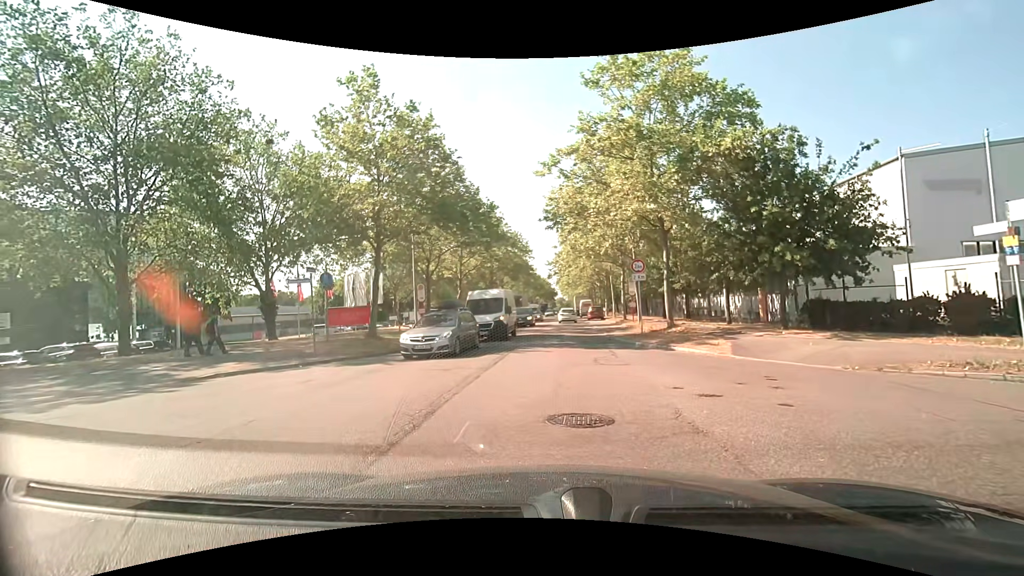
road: tertiary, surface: asphalt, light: Day
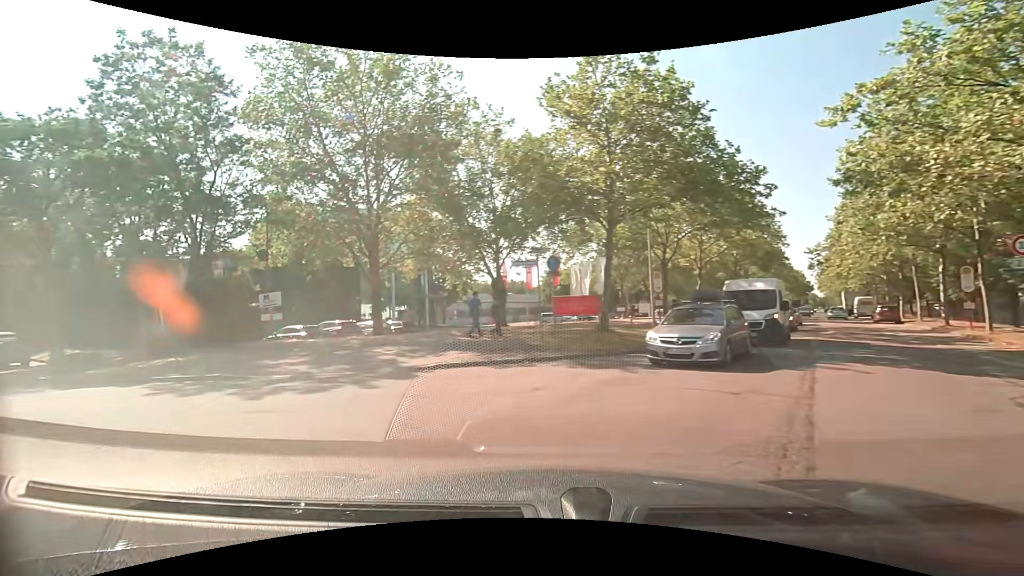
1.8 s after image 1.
(-0.7, +3.7) m; -24°
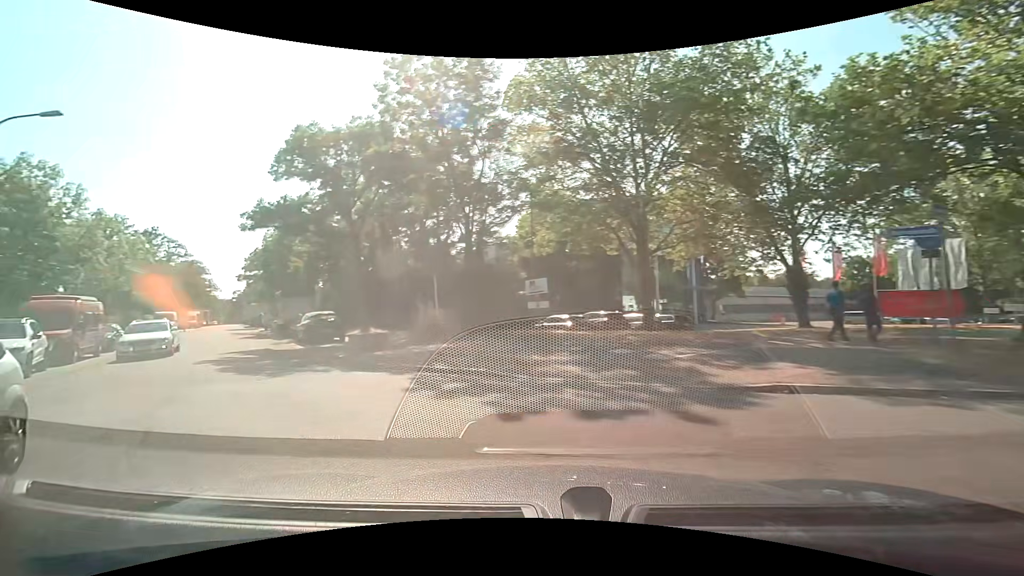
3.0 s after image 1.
(-0.9, +3.5) m; -28°
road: residential
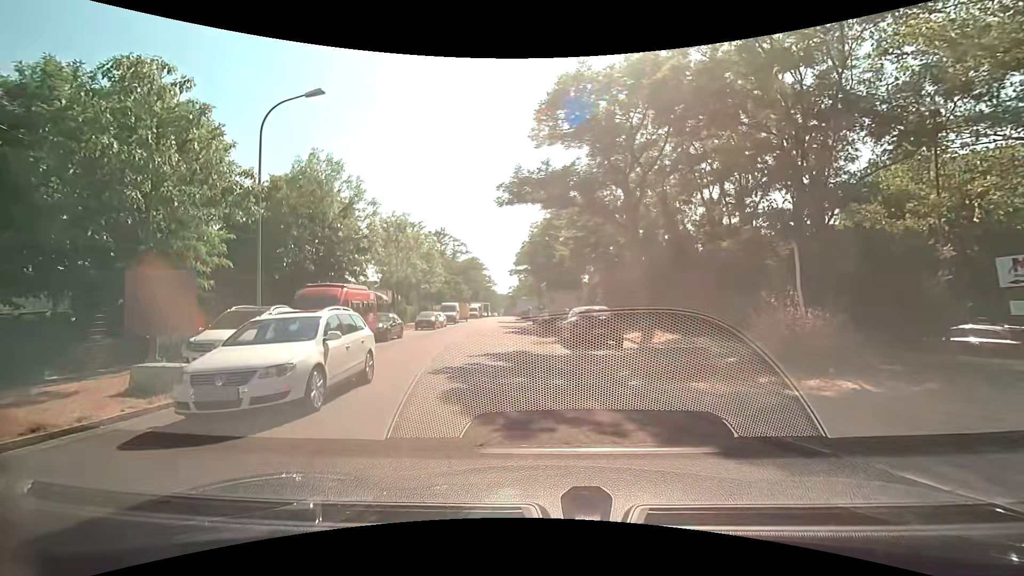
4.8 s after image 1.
(-2.1, +6.4) m; -29°
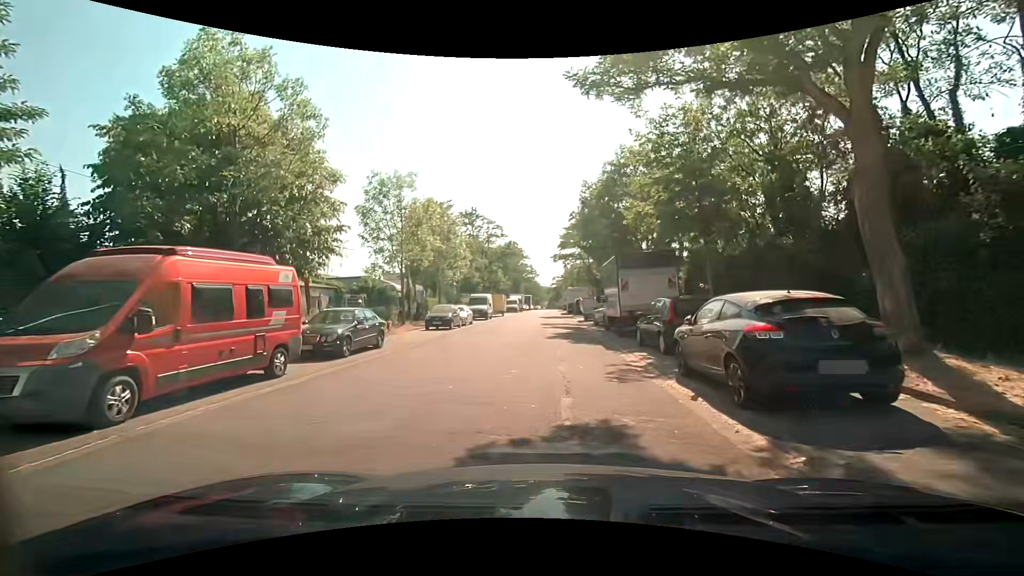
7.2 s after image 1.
(-0.8, +11.2) m; -6°
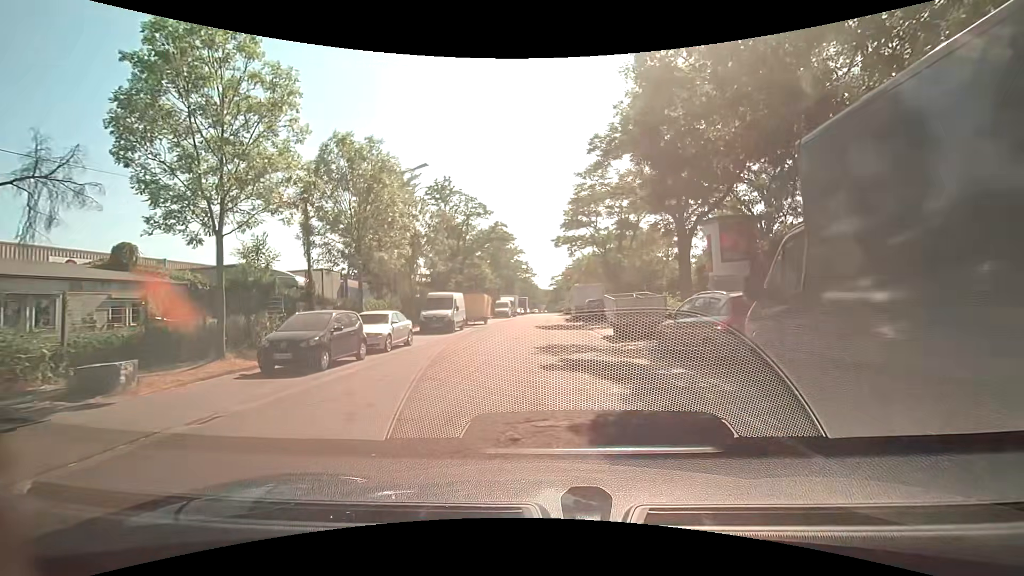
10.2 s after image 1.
(0.0, +17.2) m; +1°
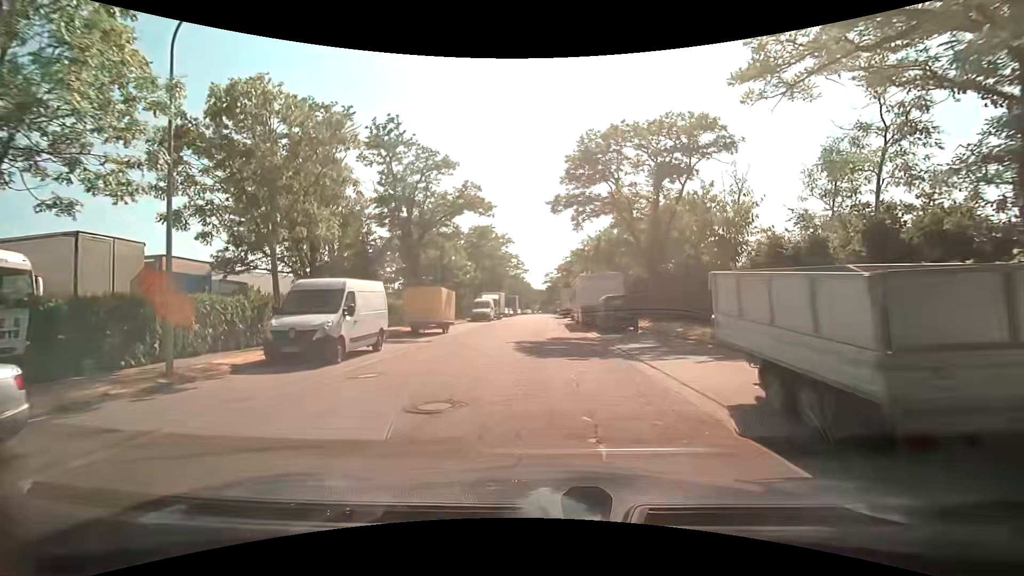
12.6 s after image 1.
(+0.1, +15.6) m; +1°
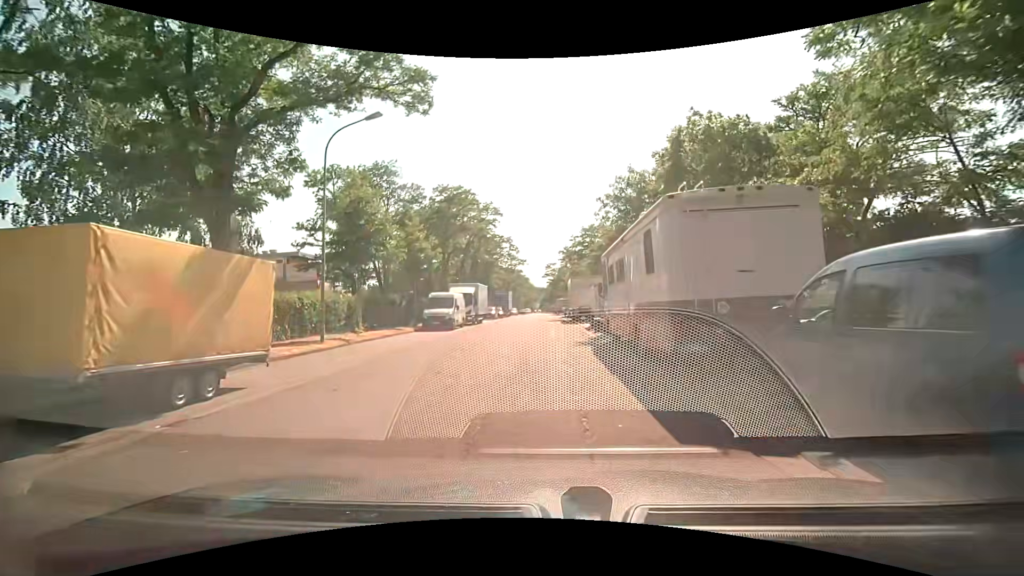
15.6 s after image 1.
(0.0, +21.2) m; -1°
(0, +10) (0, +20) (0, +30) (0, +40) (0, +50) (0, +60) (+1, +70) (+1, +80) (+1, +90) (+1, +100) m
